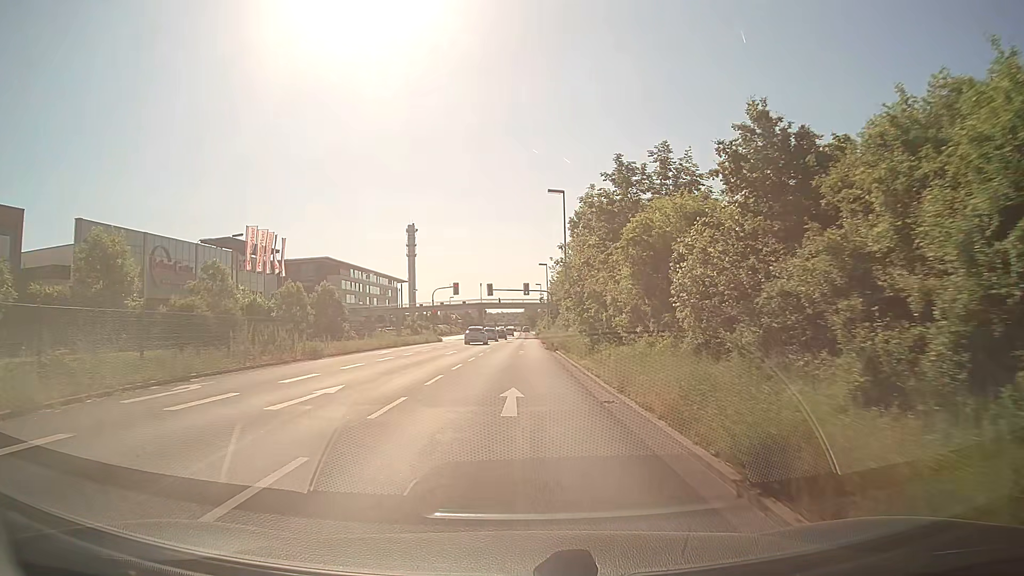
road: primary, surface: asphalt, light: Day
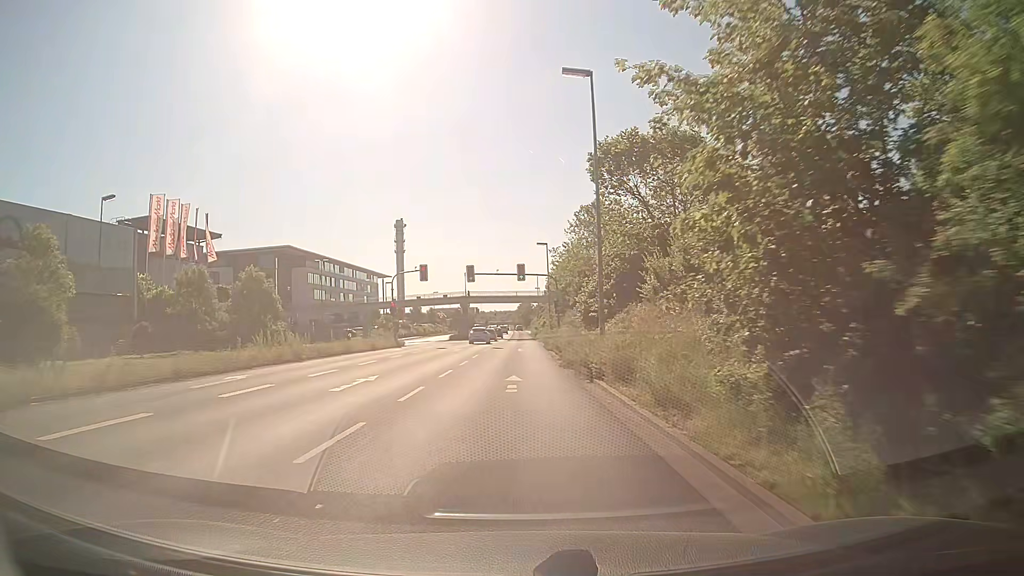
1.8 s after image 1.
(+0.2, +21.2) m; +1°
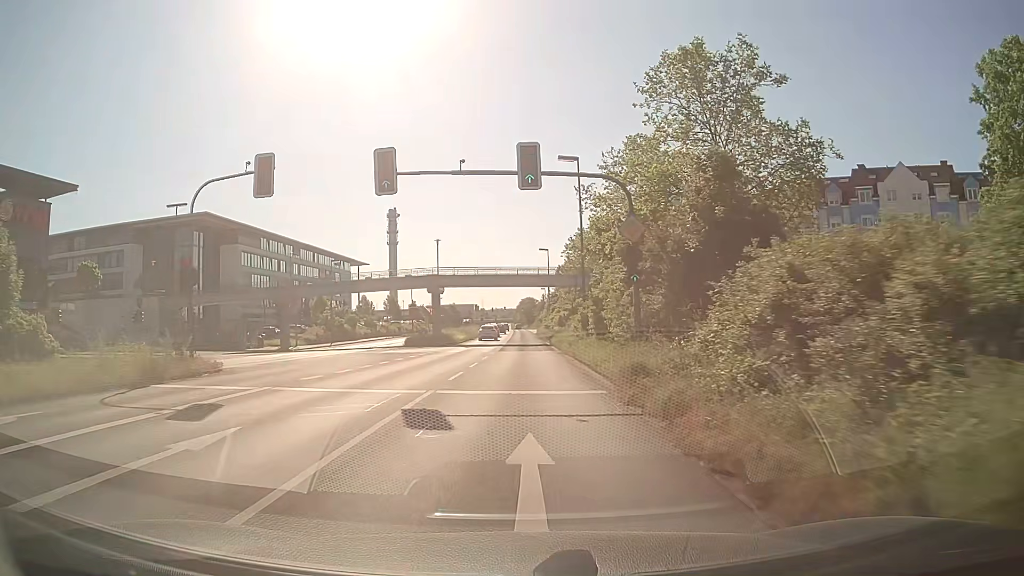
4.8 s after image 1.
(+0.1, +35.7) m; 0°
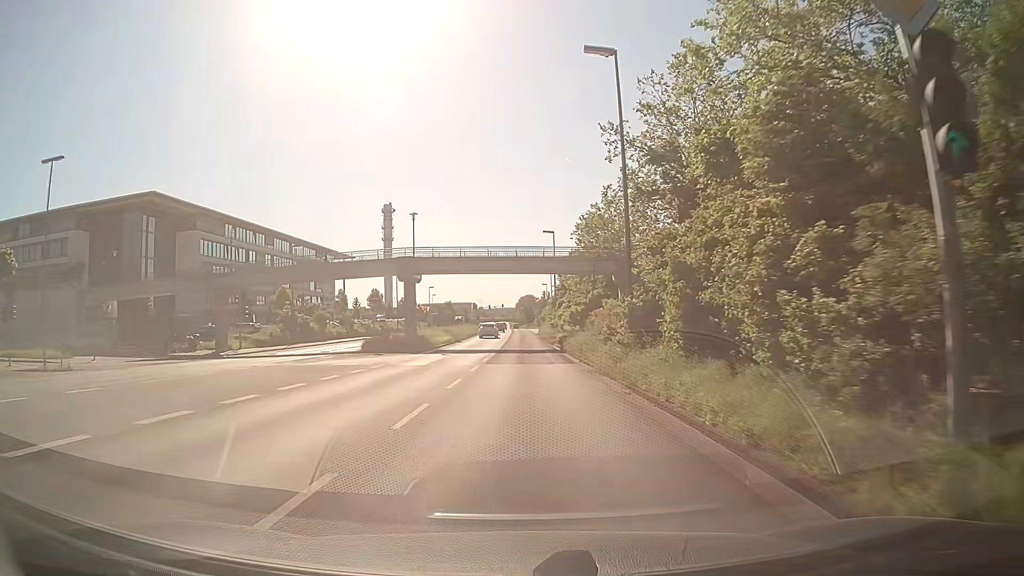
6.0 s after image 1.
(+0.1, +14.4) m; 0°
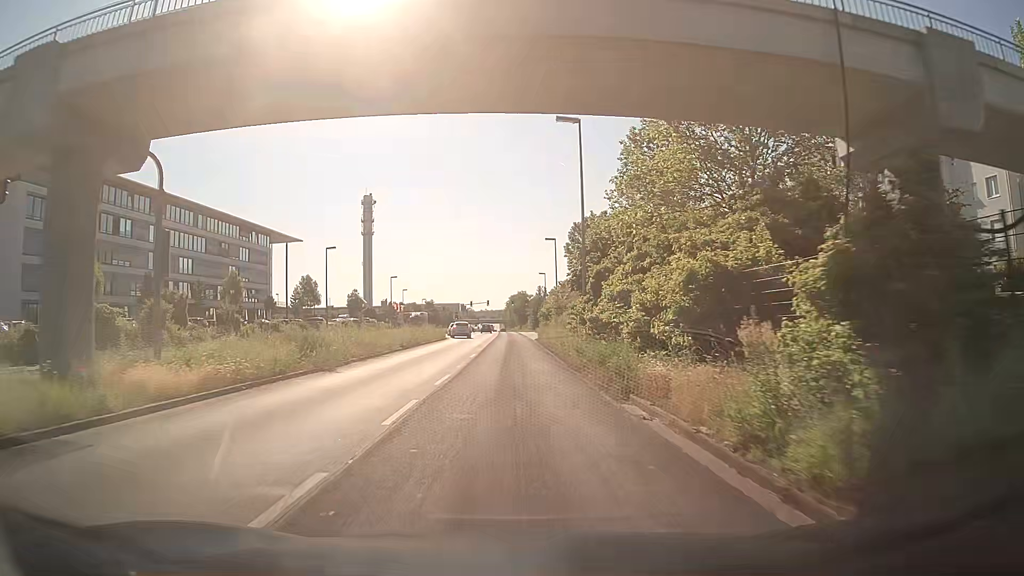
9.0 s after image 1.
(+0.4, +36.5) m; +1°
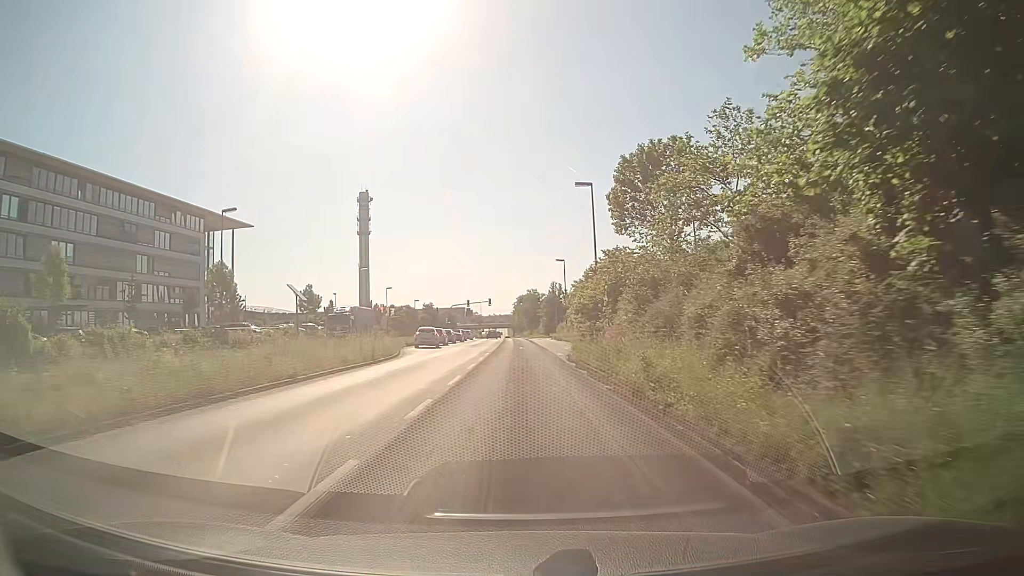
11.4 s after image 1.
(-0.3, +29.4) m; -1°
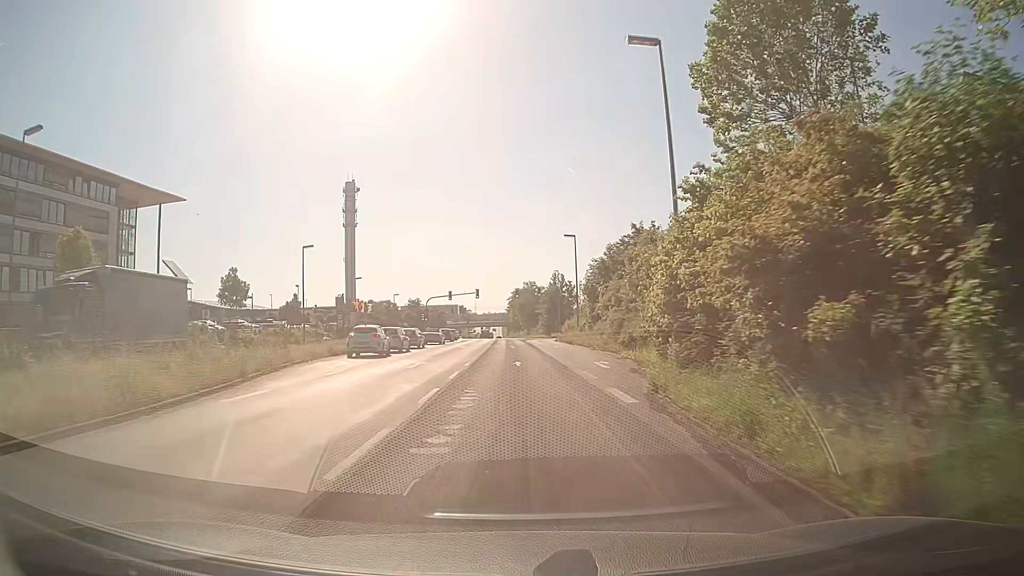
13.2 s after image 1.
(+0.1, +22.0) m; 0°
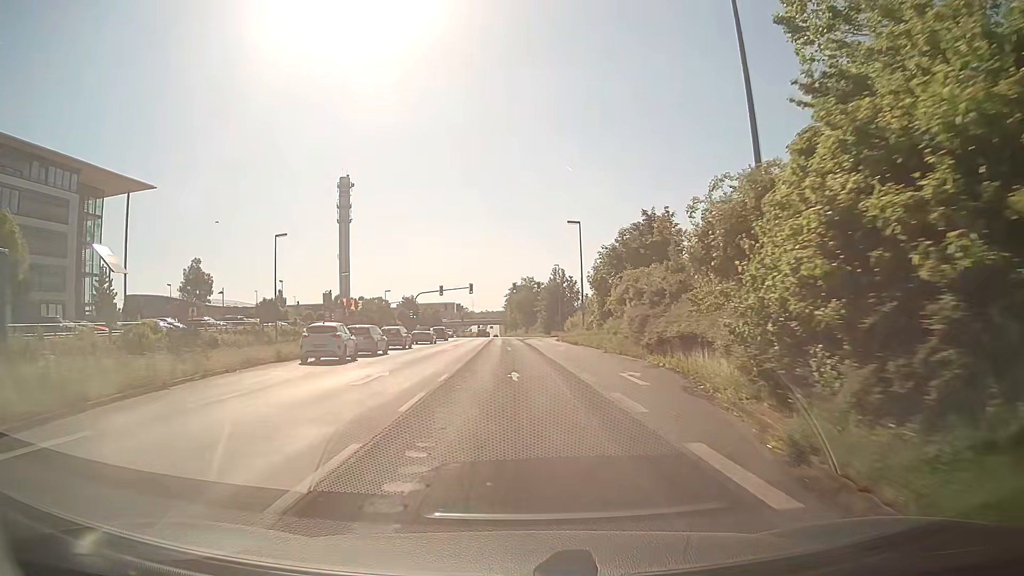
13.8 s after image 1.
(0.0, +7.3) m; 0°
(0, +10) (0, +20) (0, +30) (0, +40) (0, +50) (0, +60) (0, +70) (-1, +80) (-1, +90) (-1, +100) m
